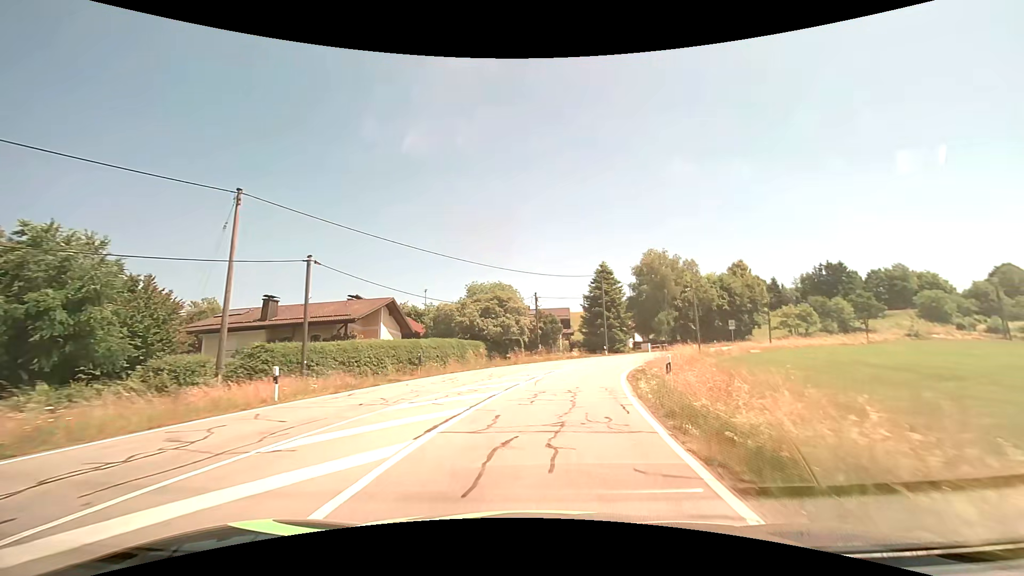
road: tertiary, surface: asphalt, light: Day
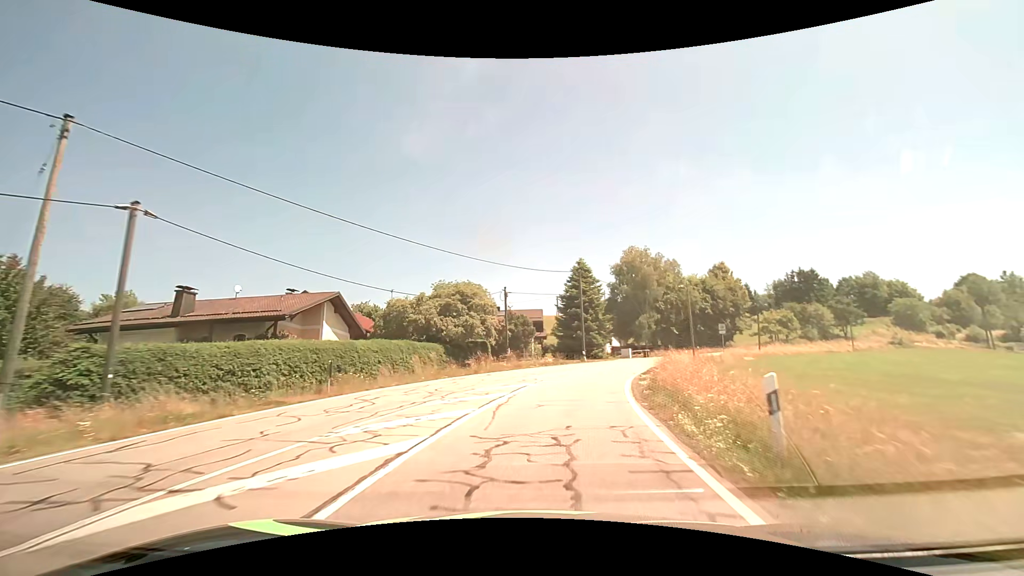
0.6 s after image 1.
(+0.2, +7.0) m; +3°
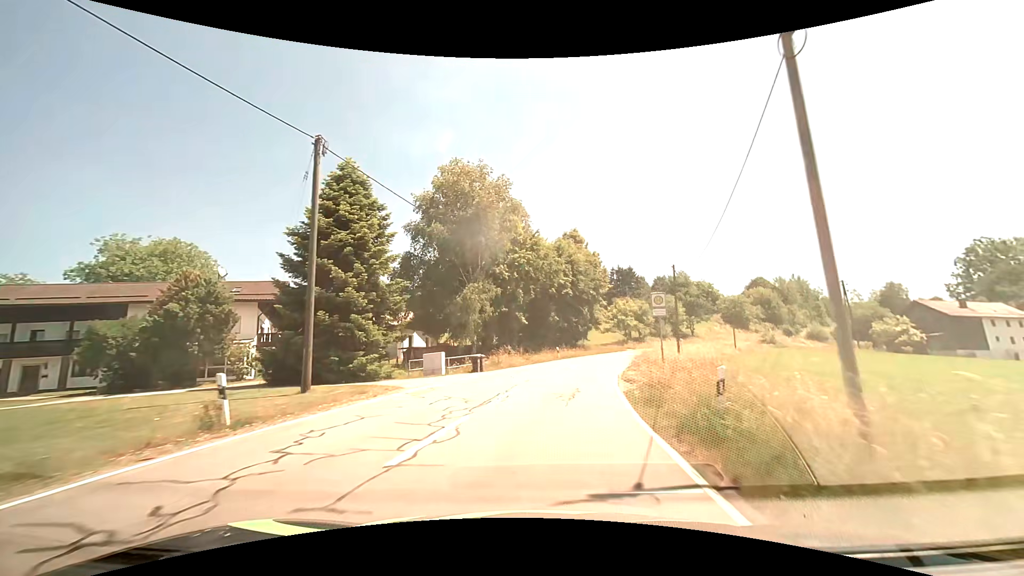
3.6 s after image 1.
(+6.3, +34.8) m; +22°
(0, +10) (+2, +20) (+3, +30) (+6, +39) (+10, +49) (+14, +58) (+19, +66) (+25, +74) (+32, +82) (+38, +90) m
